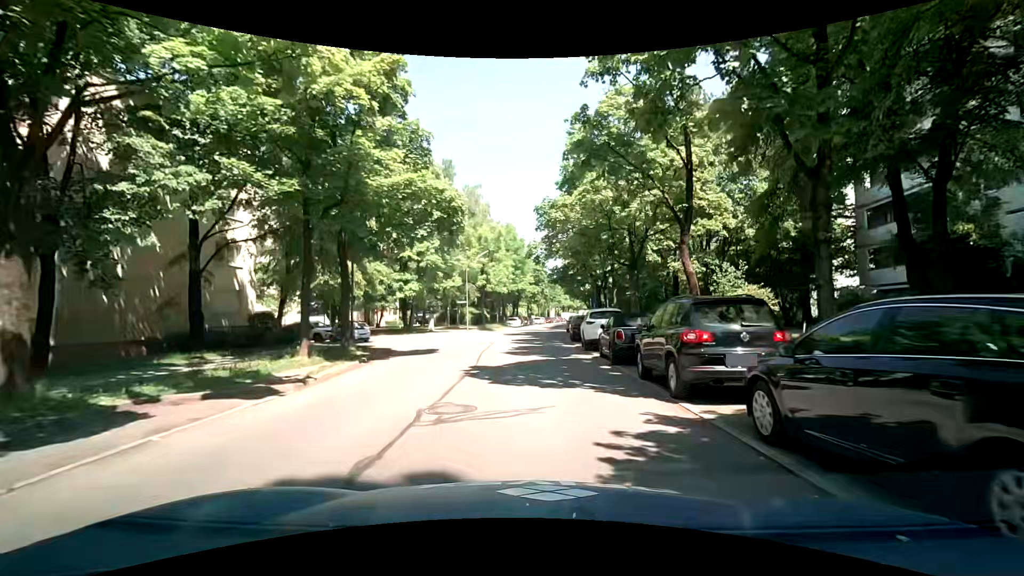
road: residential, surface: asphalt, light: Day
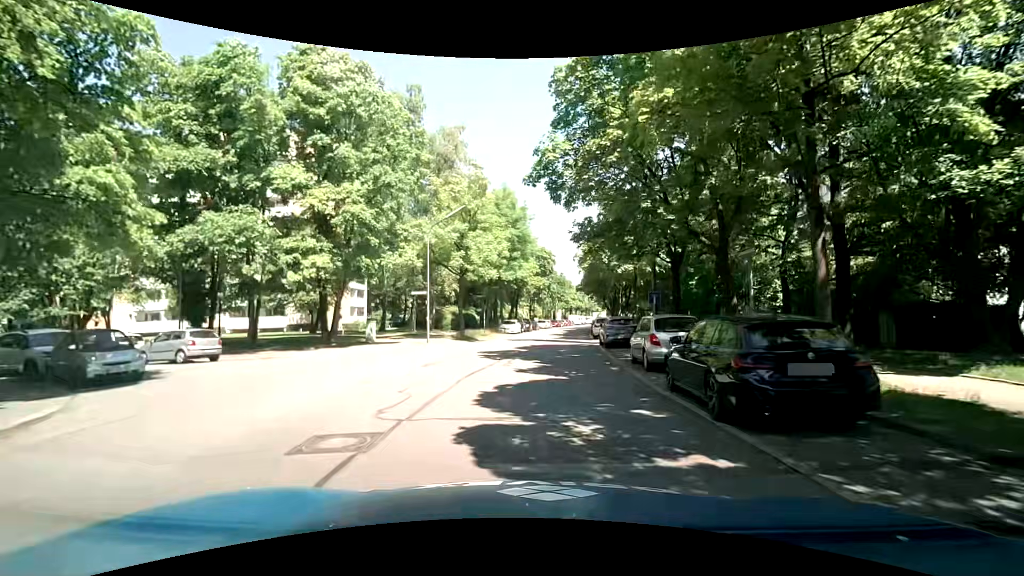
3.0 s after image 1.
(0.0, +21.4) m; 0°
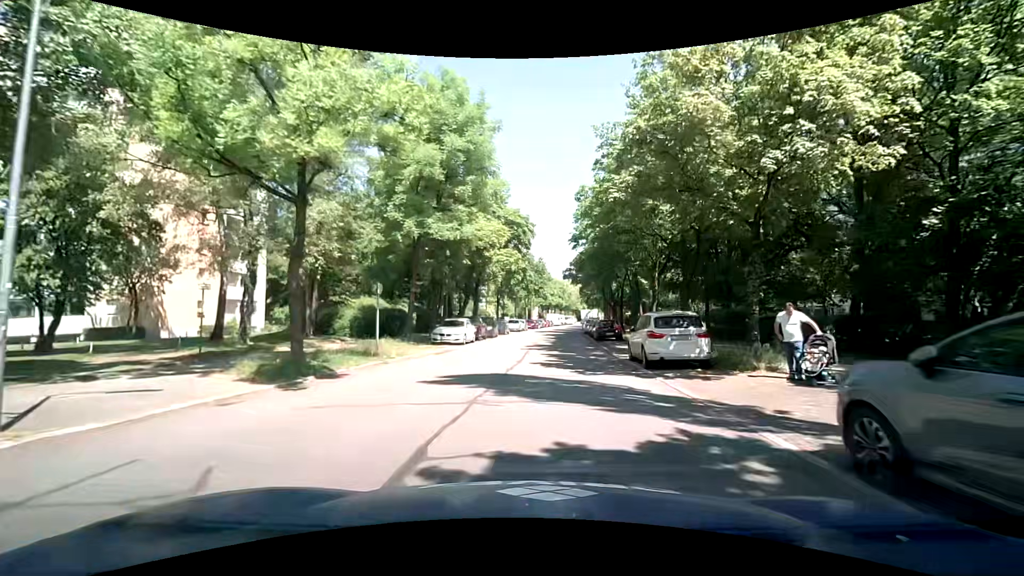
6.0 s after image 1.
(+0.8, +23.1) m; +4°
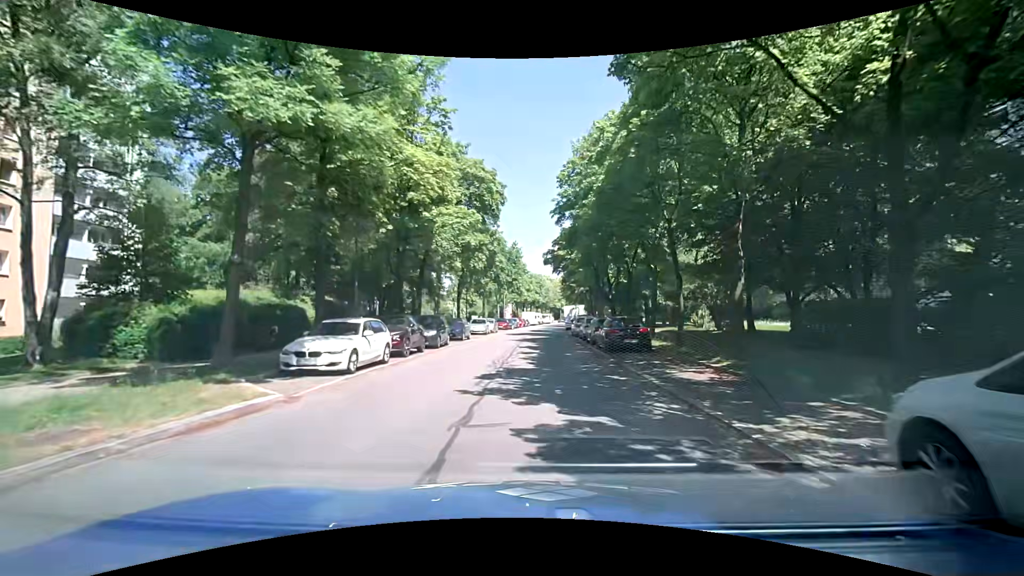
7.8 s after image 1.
(+0.3, +13.8) m; +2°
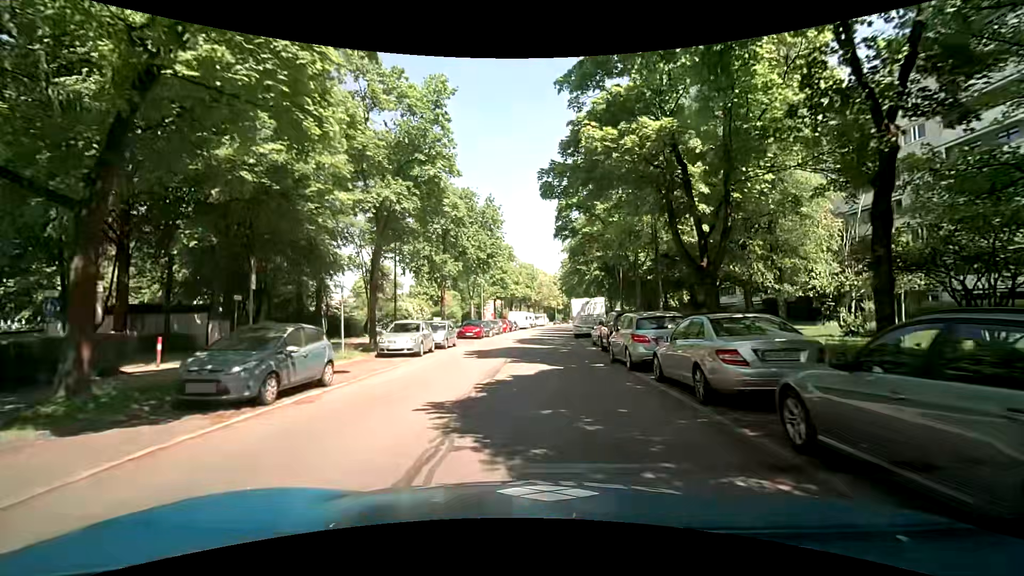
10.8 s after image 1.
(+0.6, +22.9) m; +1°
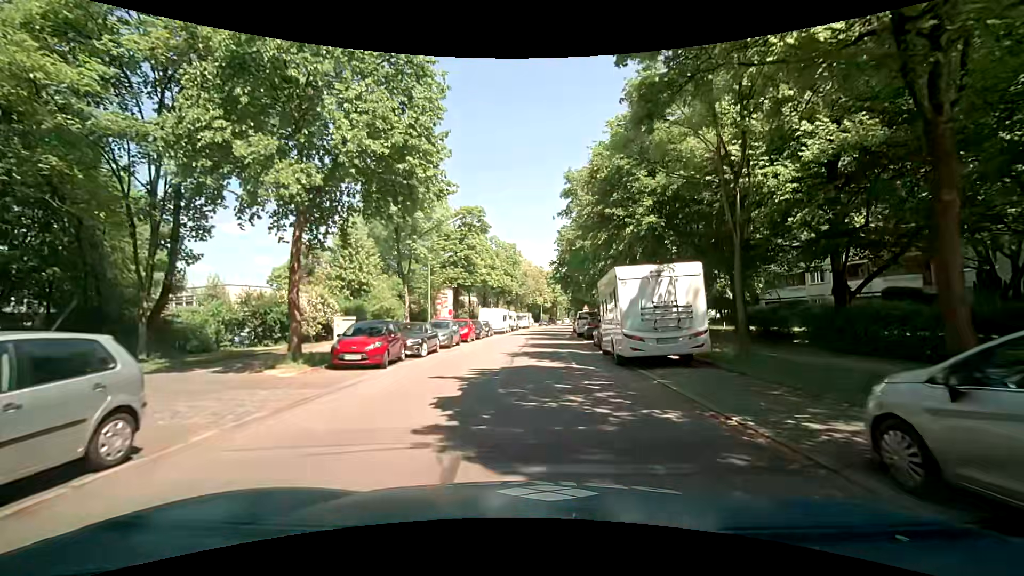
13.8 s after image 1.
(+0.4, +22.4) m; +3°
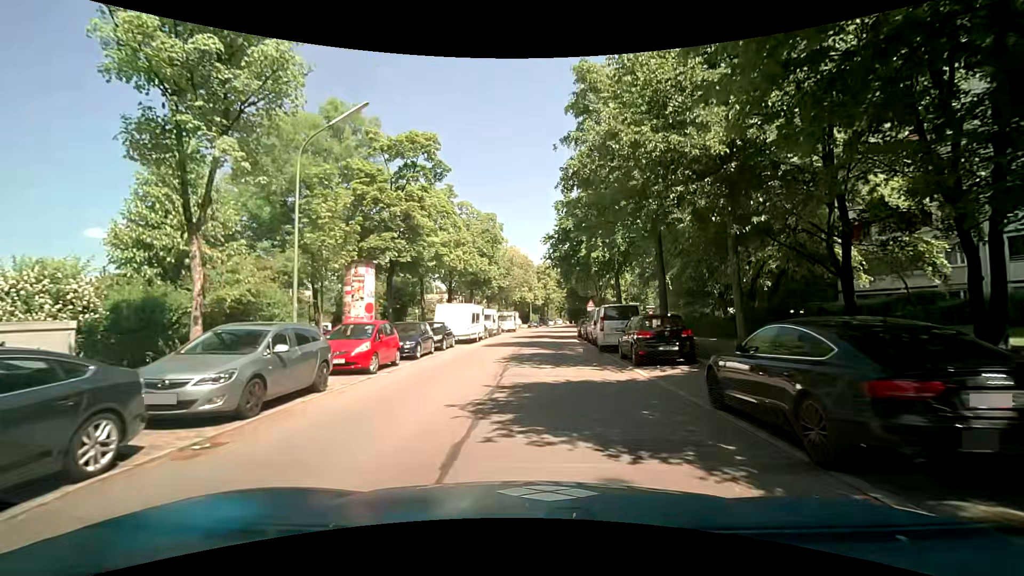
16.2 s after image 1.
(+0.1, +17.5) m; +1°
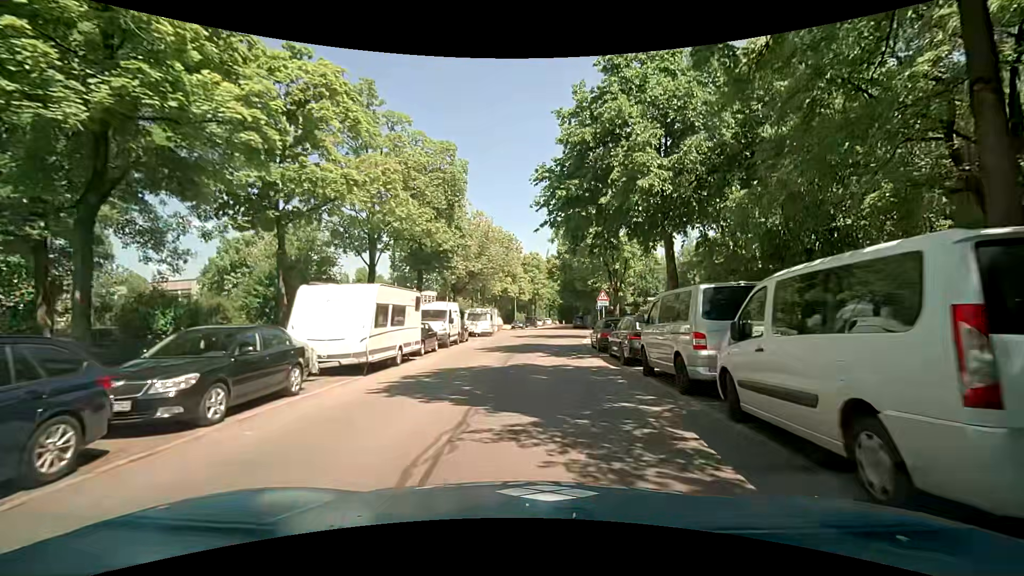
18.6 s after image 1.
(+0.2, +17.1) m; 0°
